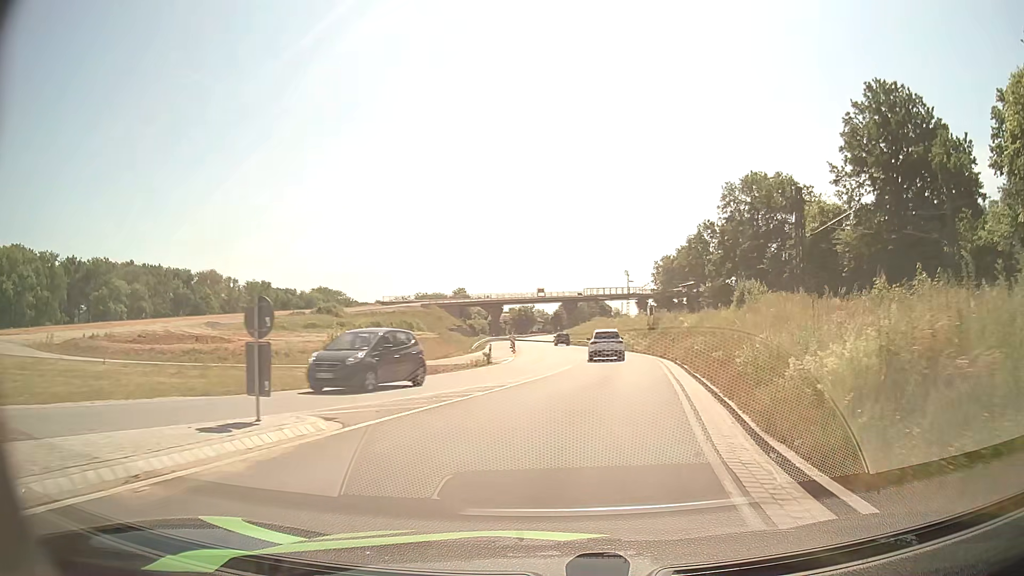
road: primary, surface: asphalt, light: Day
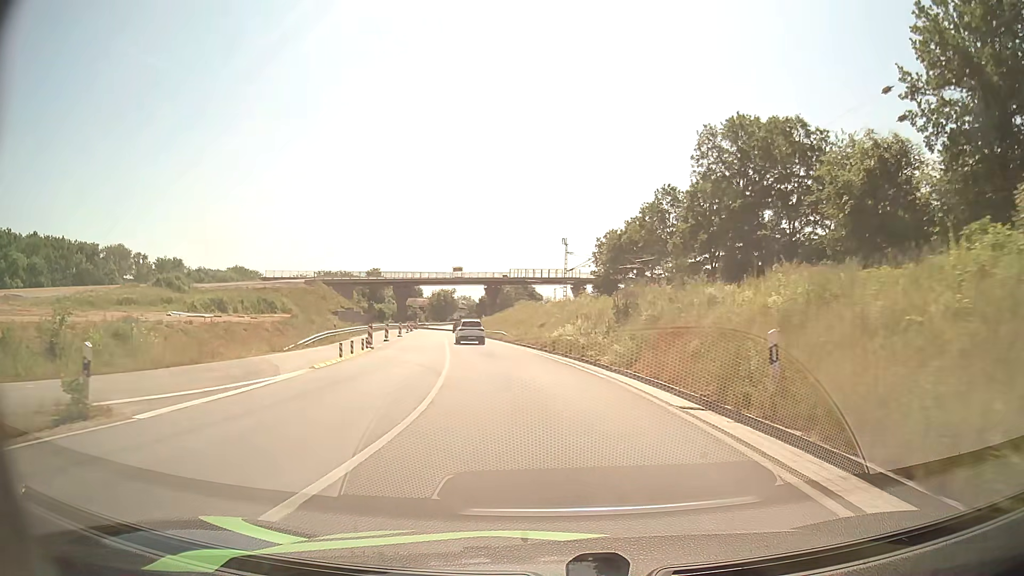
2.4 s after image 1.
(+2.7, +27.8) m; +7°
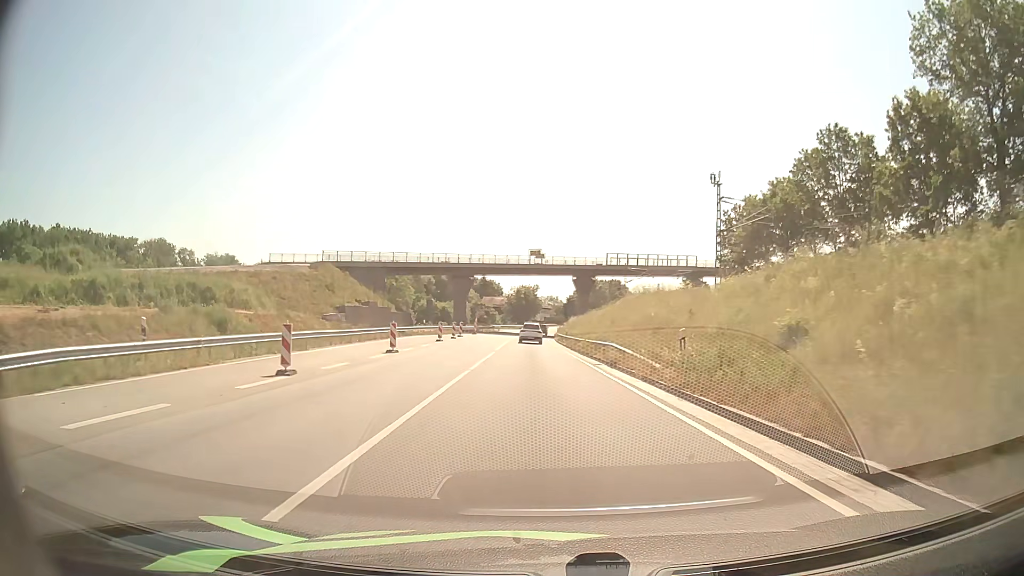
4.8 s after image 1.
(-3.2, +34.0) m; -8°
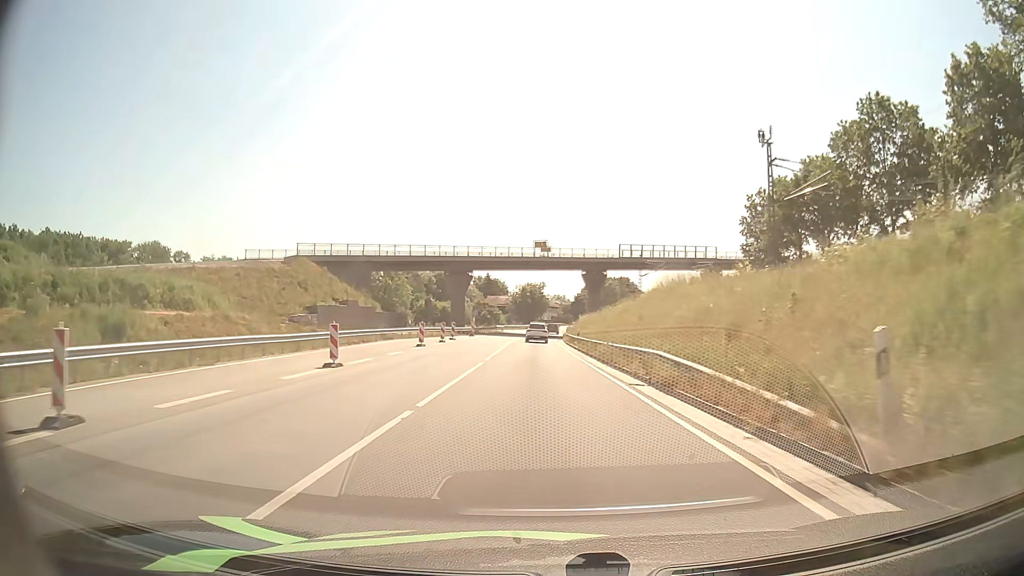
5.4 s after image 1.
(0.0, +9.4) m; 0°
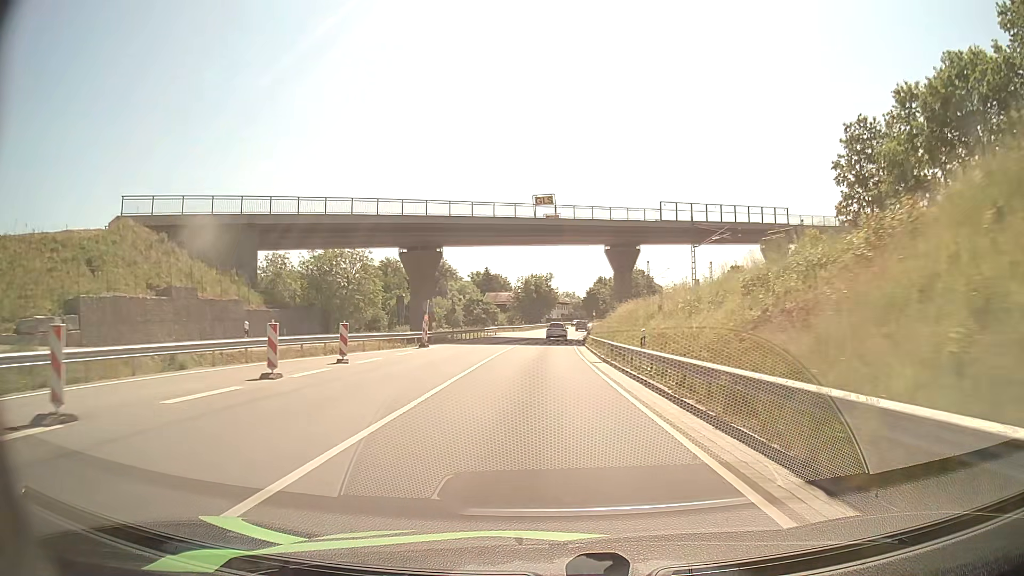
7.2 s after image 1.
(-0.3, +29.8) m; -1°
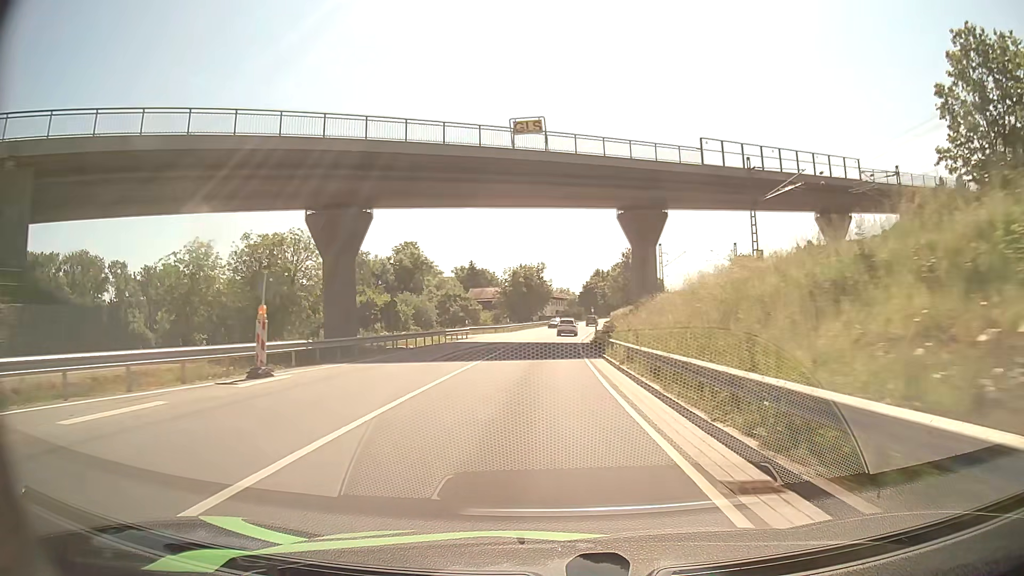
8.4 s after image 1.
(0.0, +20.8) m; 0°
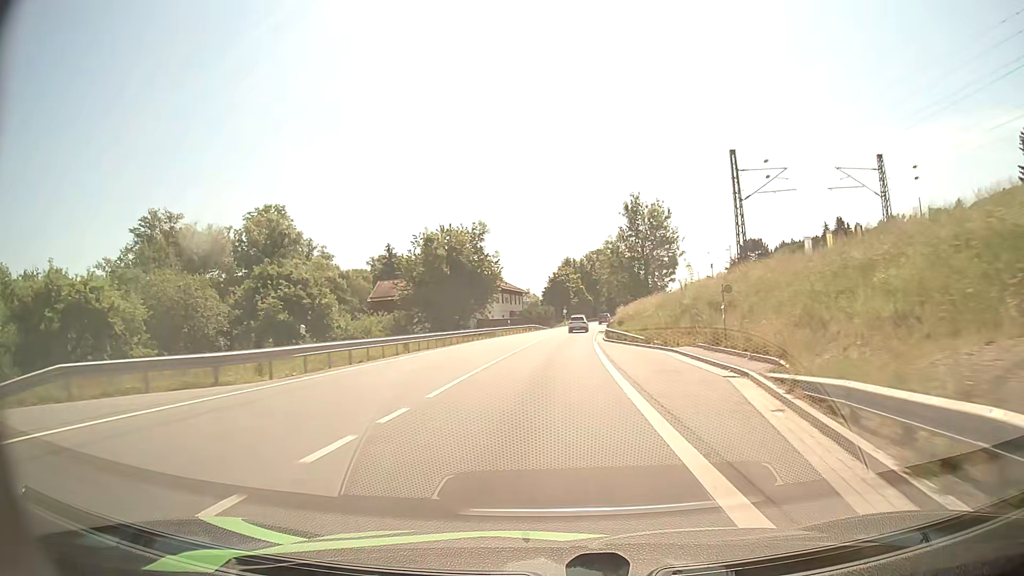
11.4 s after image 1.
(+1.2, +55.4) m; +3°
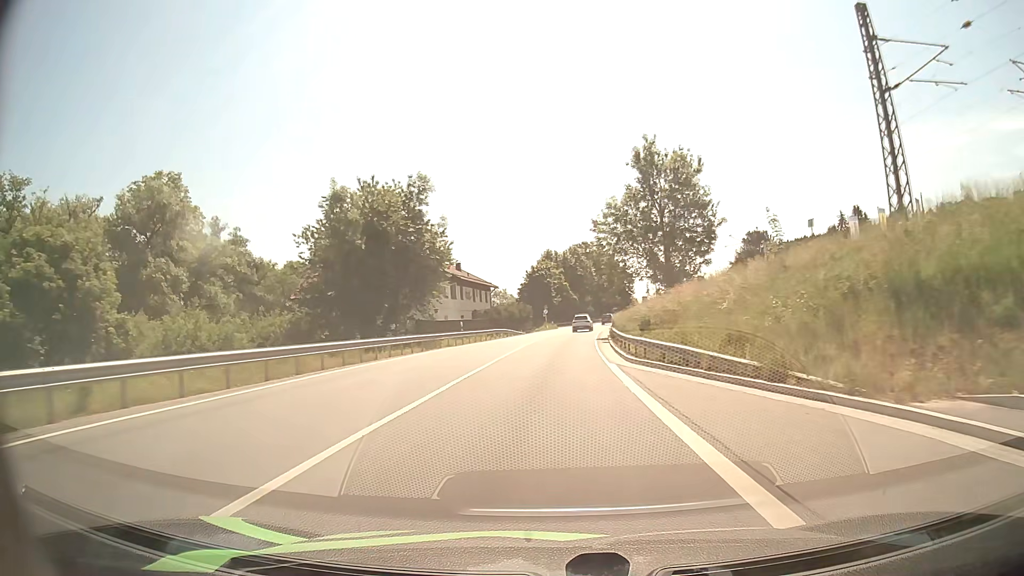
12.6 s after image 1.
(+0.5, +22.8) m; +2°
(0, +10) (0, +20) (+1, +30) (+1, +40) (+2, +50) (+3, +60) (+4, +70) (+5, +80) (+7, +90) (+8, +100) m
